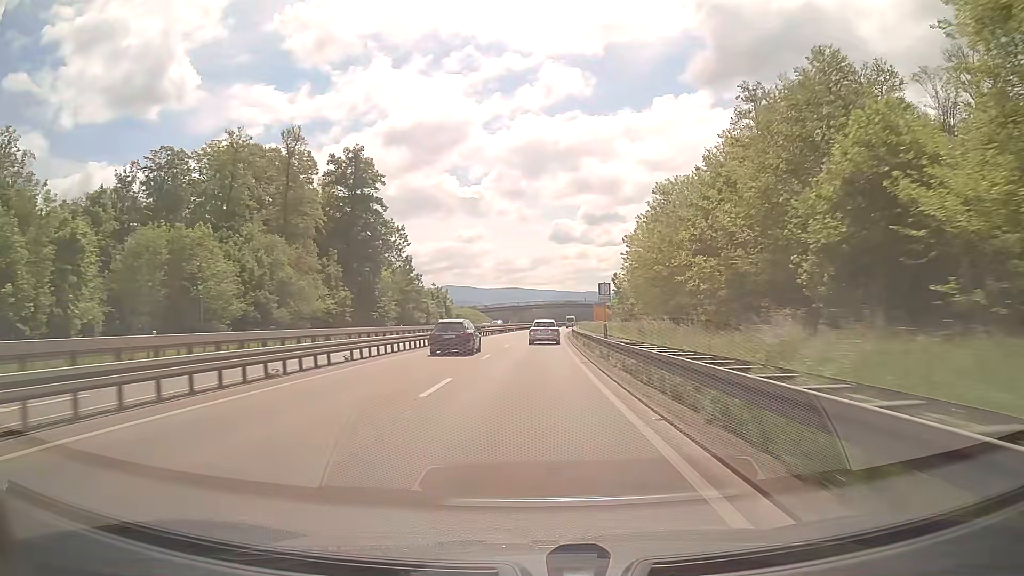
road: trunk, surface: asphalt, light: Day
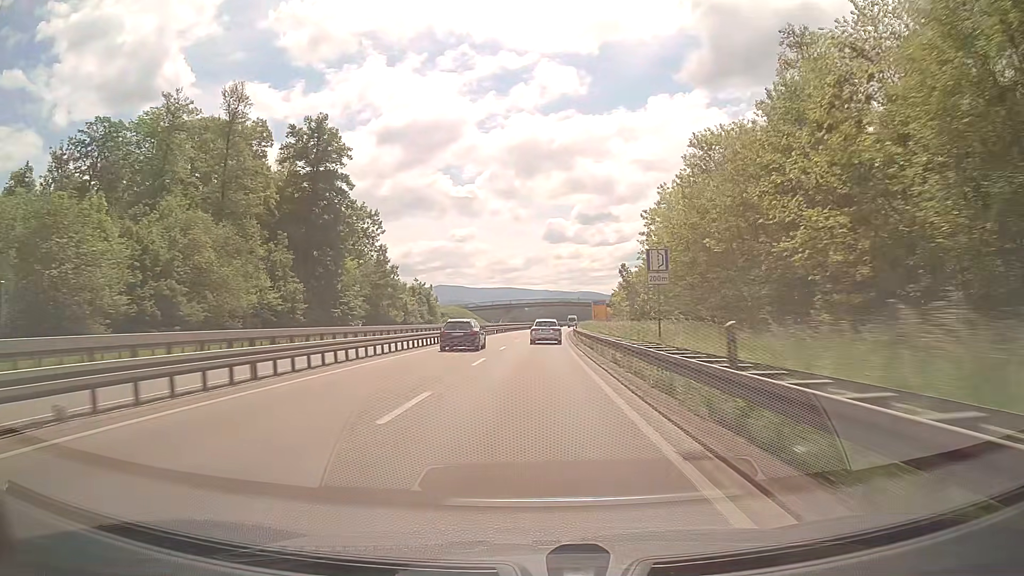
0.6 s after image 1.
(+0.1, +15.6) m; +1°
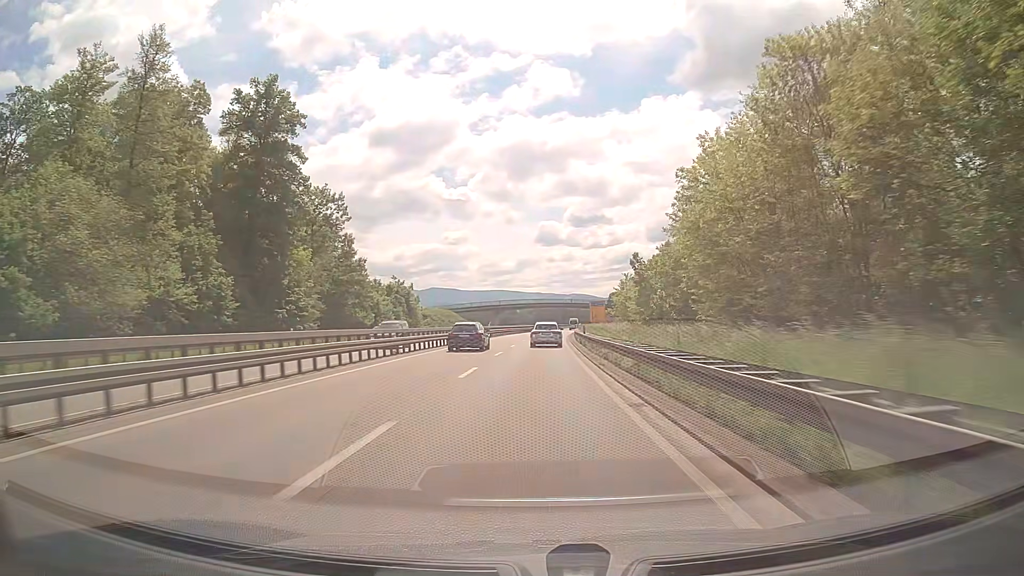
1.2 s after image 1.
(+0.1, +15.7) m; +1°
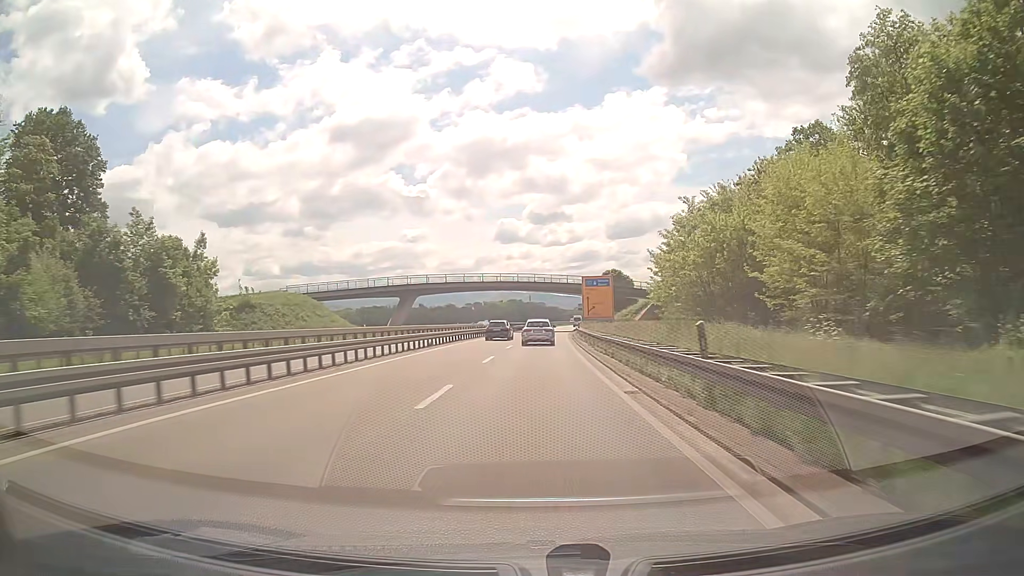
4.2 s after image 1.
(+2.2, +78.3) m; +3°
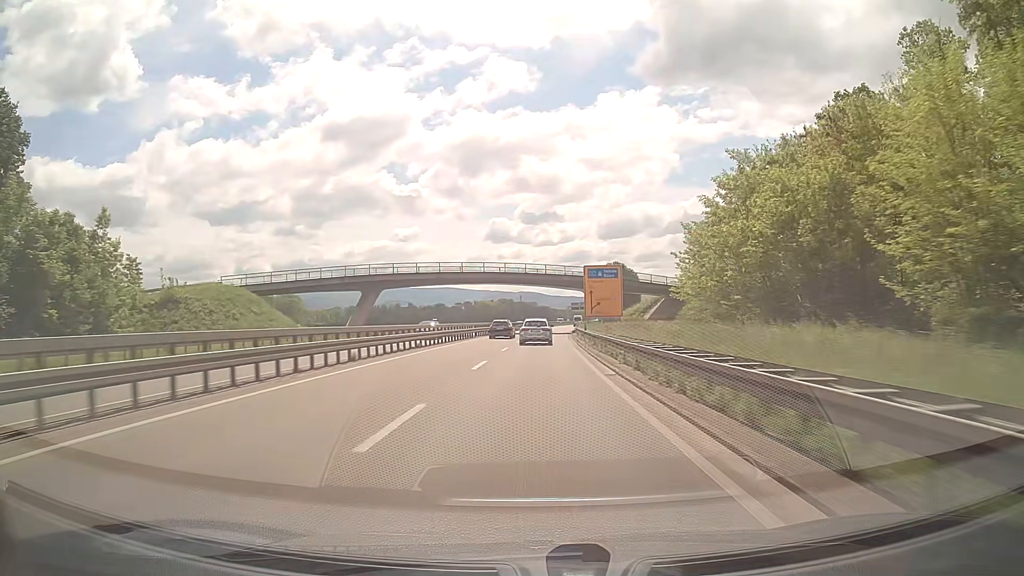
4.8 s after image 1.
(+0.2, +15.6) m; +1°
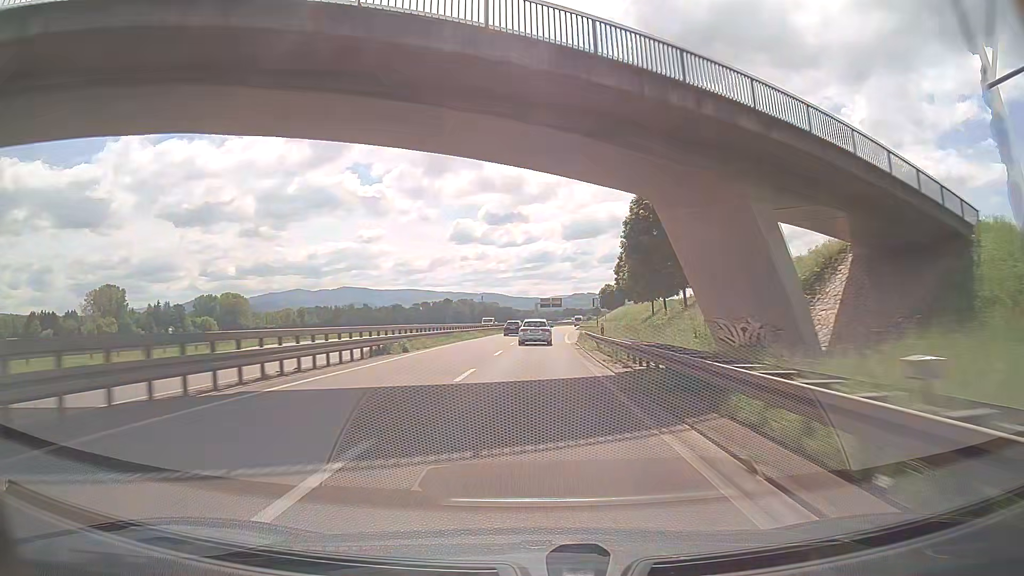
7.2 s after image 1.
(+2.0, +63.6) m; +3°
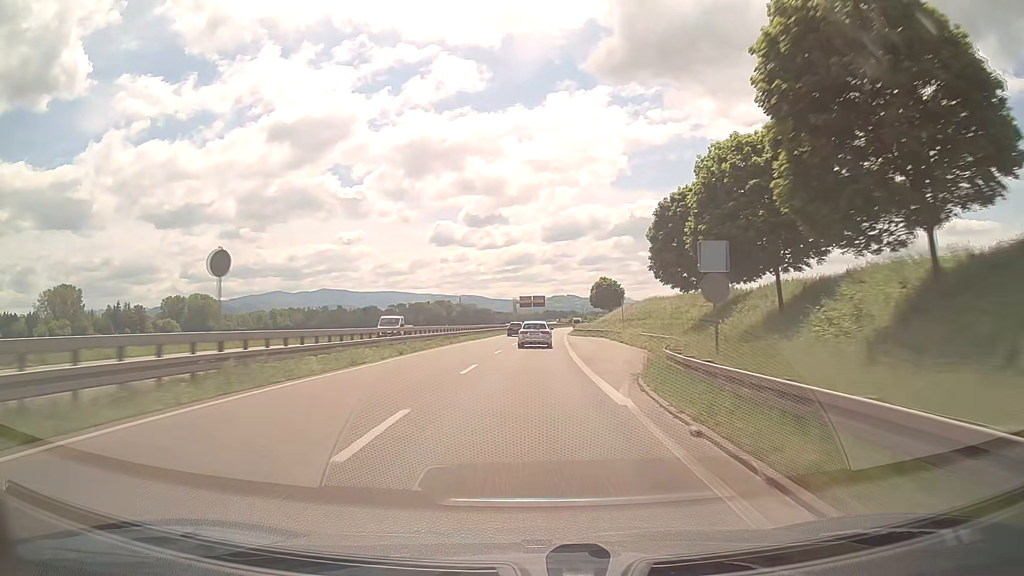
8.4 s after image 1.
(+0.6, +32.9) m; +2°
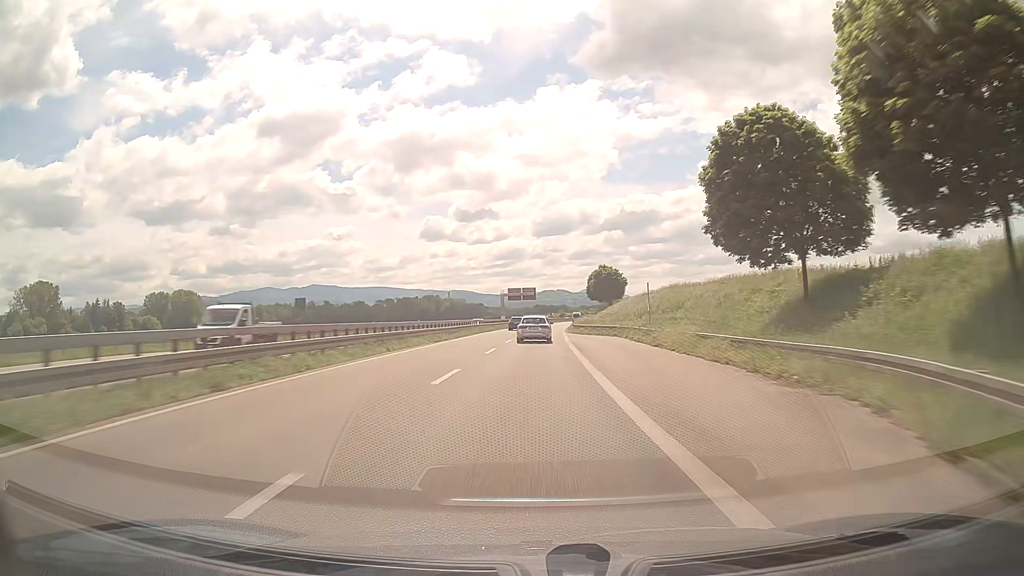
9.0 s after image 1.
(+0.2, +16.7) m; +1°
(0, +10) (0, +20) (0, +30) (+1, +40) (+1, +50) (+1, +60) (+2, +70) (+2, +80) (+3, +90) (+4, +100) m
